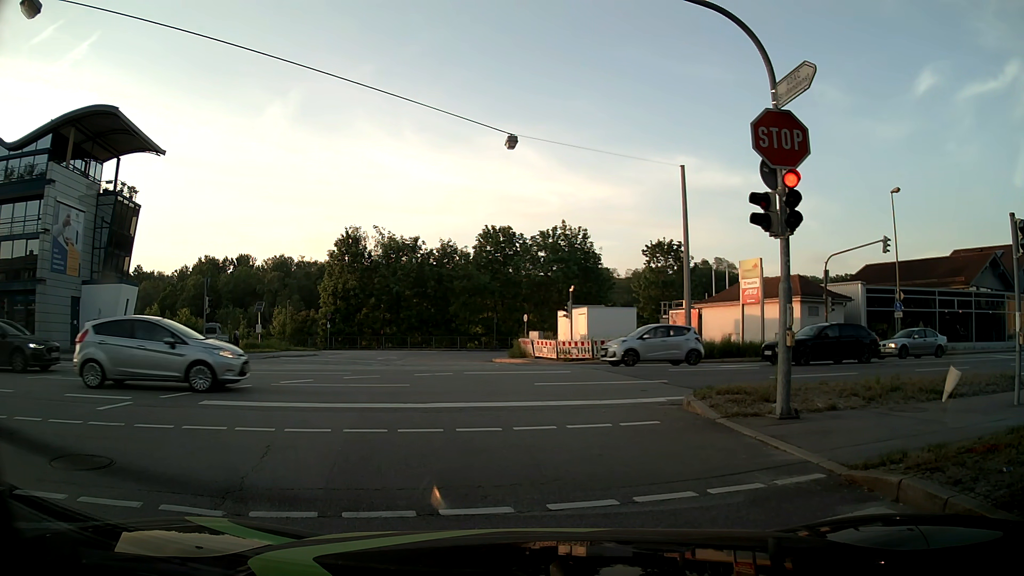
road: tertiary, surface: asphalt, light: Day
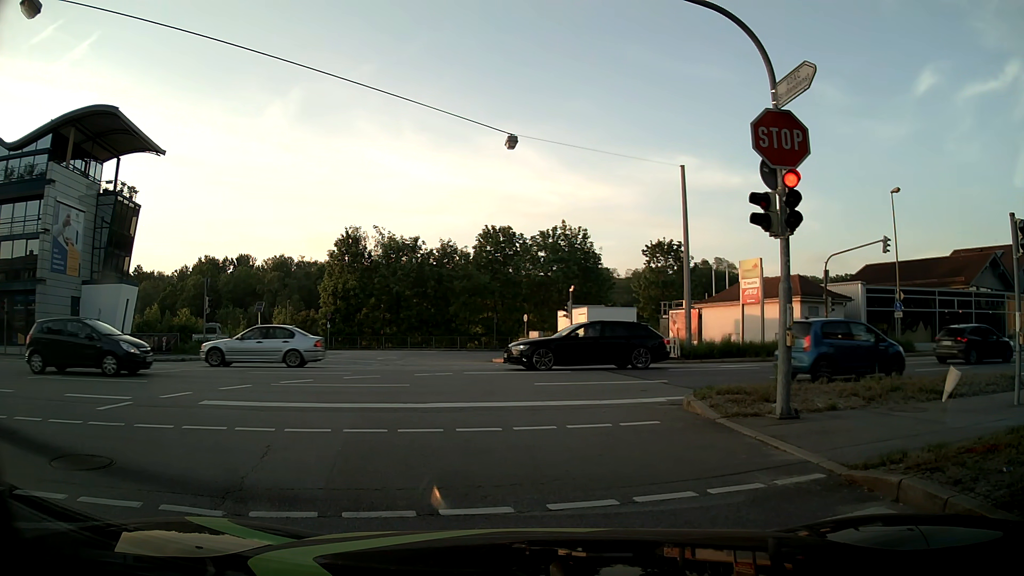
(0.0, 0.0) m; 0°
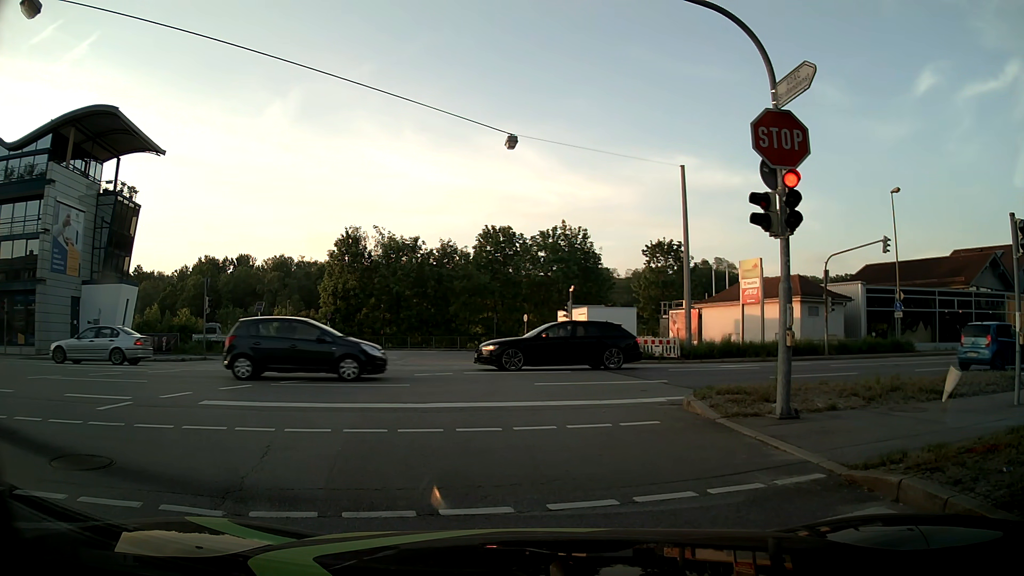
(0.0, 0.0) m; 0°
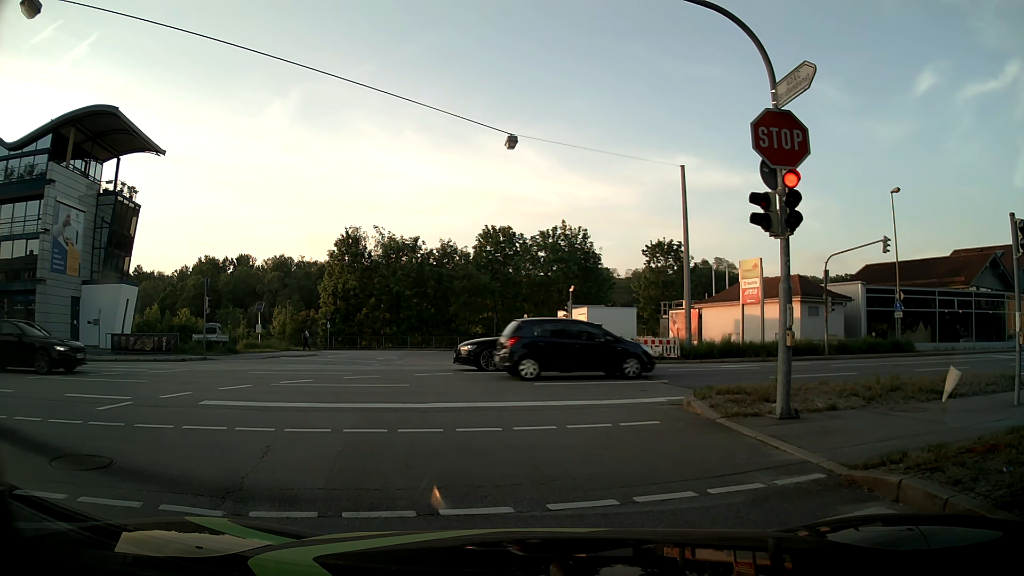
(0.0, 0.0) m; 0°
